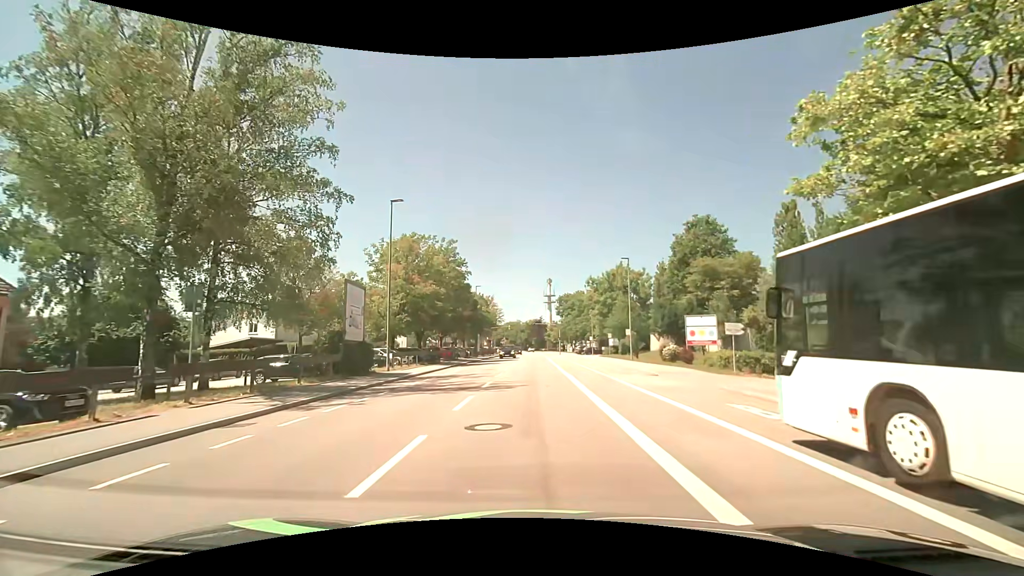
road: tertiary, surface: asphalt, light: Day
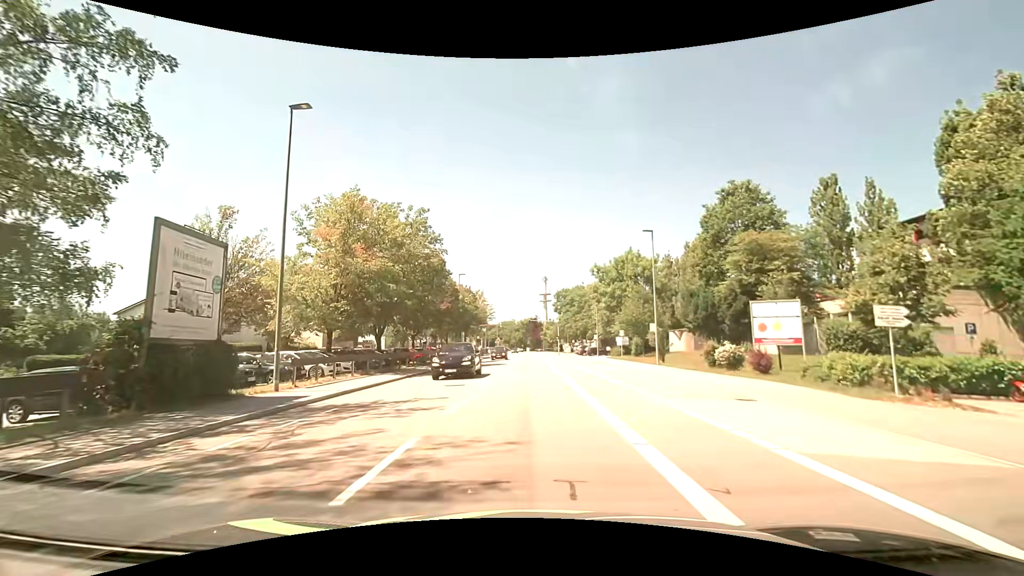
(+0.1, +12.1) m; 0°
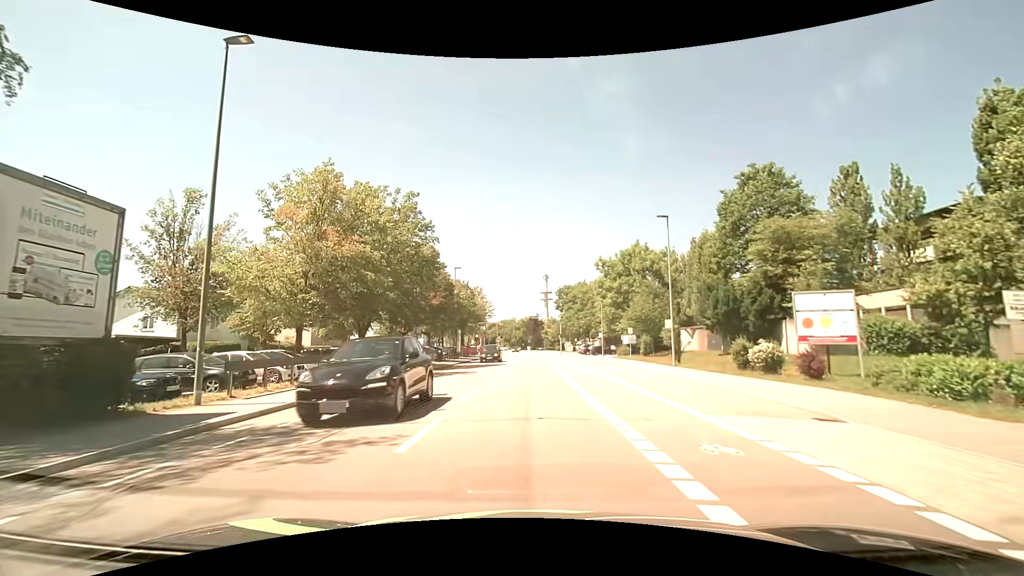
(0.0, +4.0) m; 0°
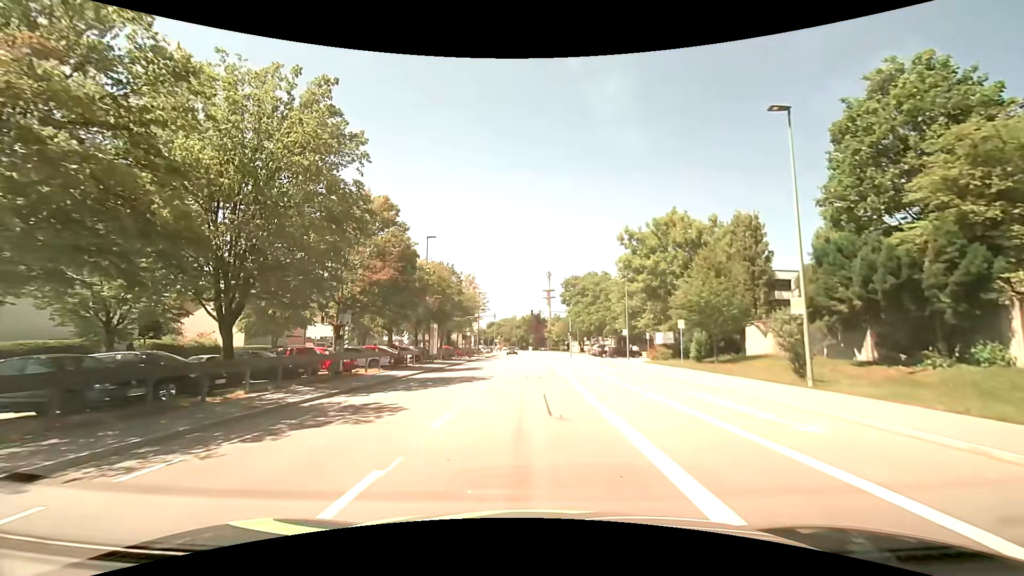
(+0.1, +16.0) m; 0°
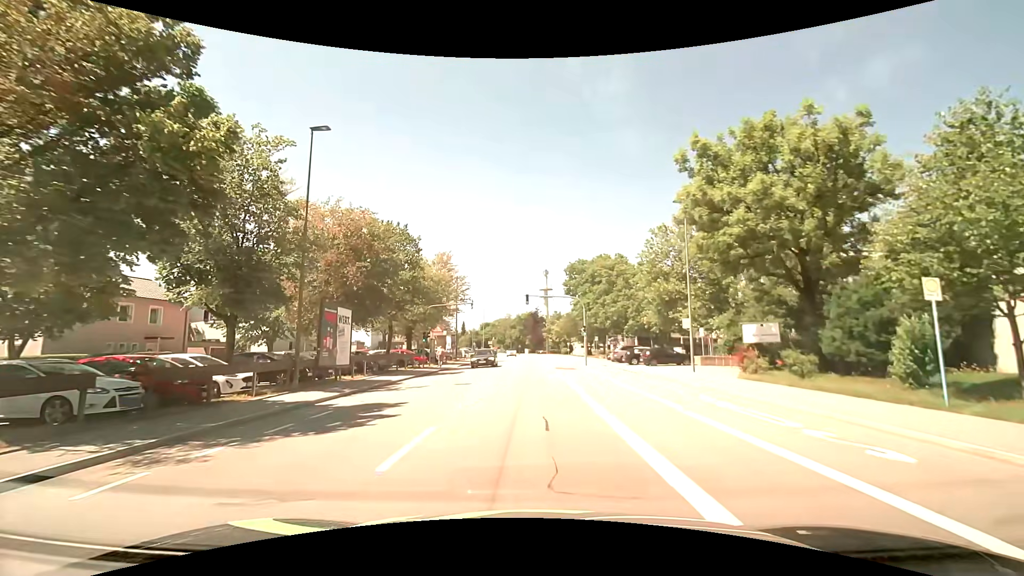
(+0.1, +20.8) m; +1°
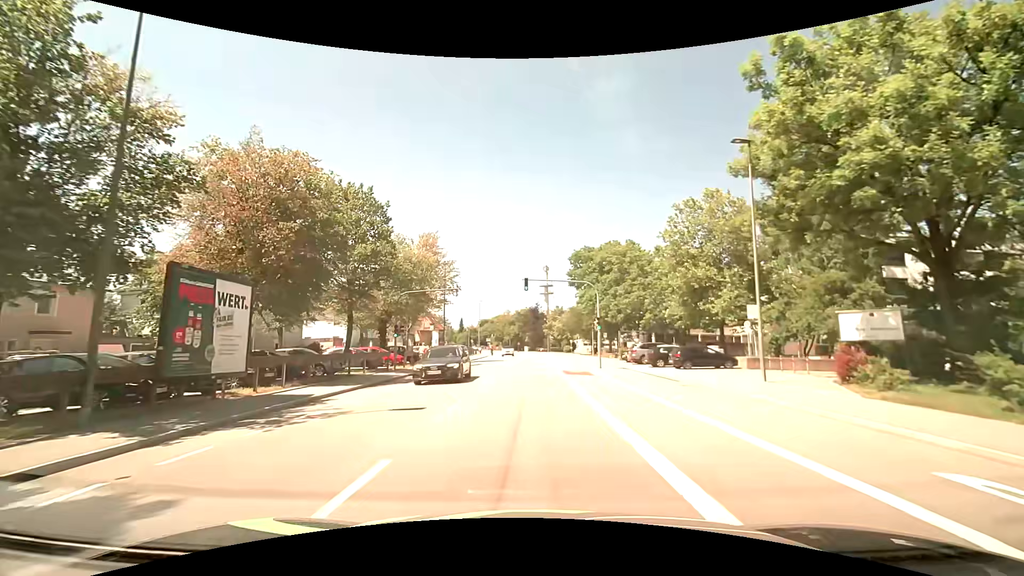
(0.0, +8.8) m; -1°
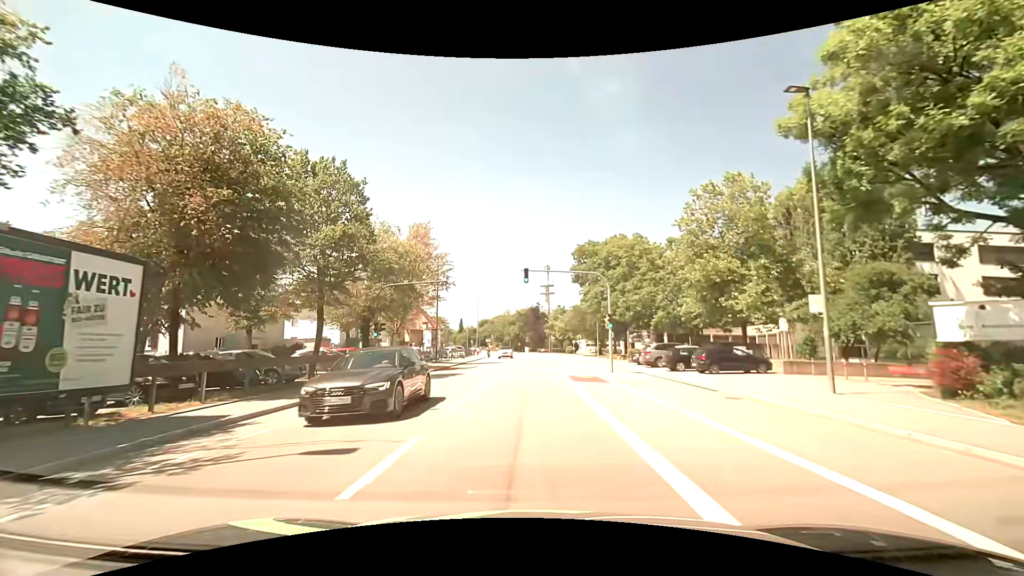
(0.0, +4.5) m; -1°
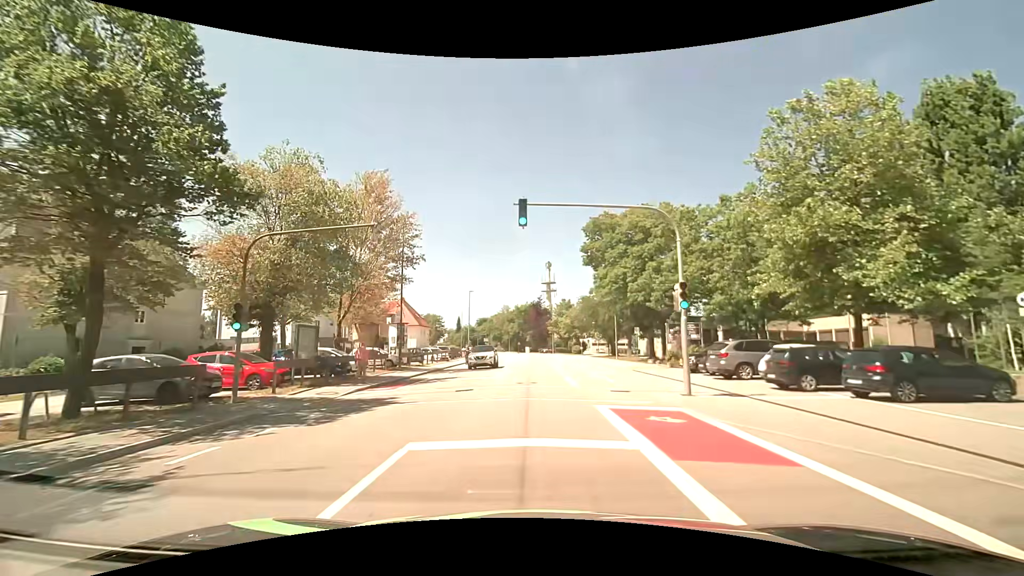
(+0.2, +13.7) m; +1°
